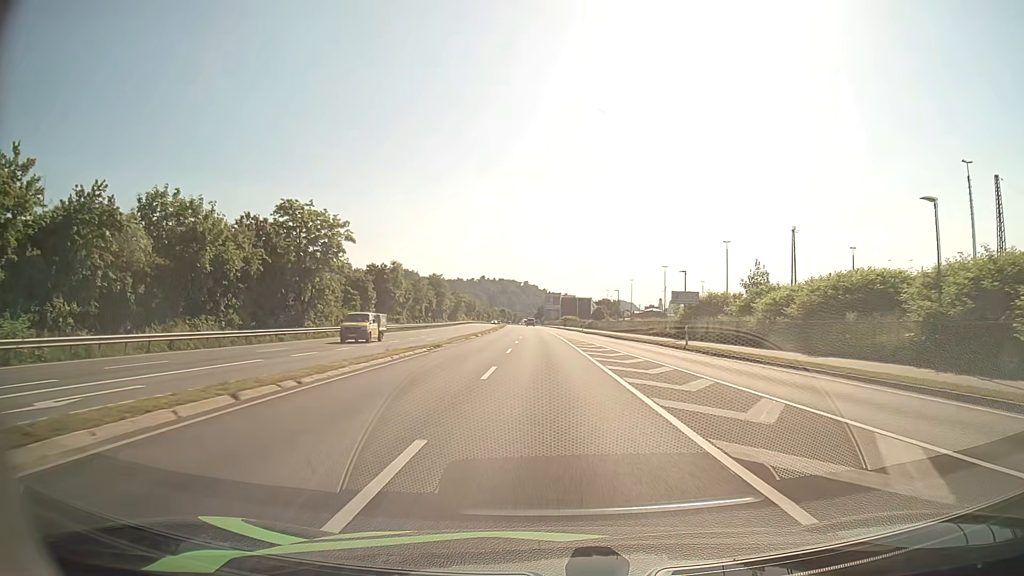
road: primary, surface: asphalt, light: Day
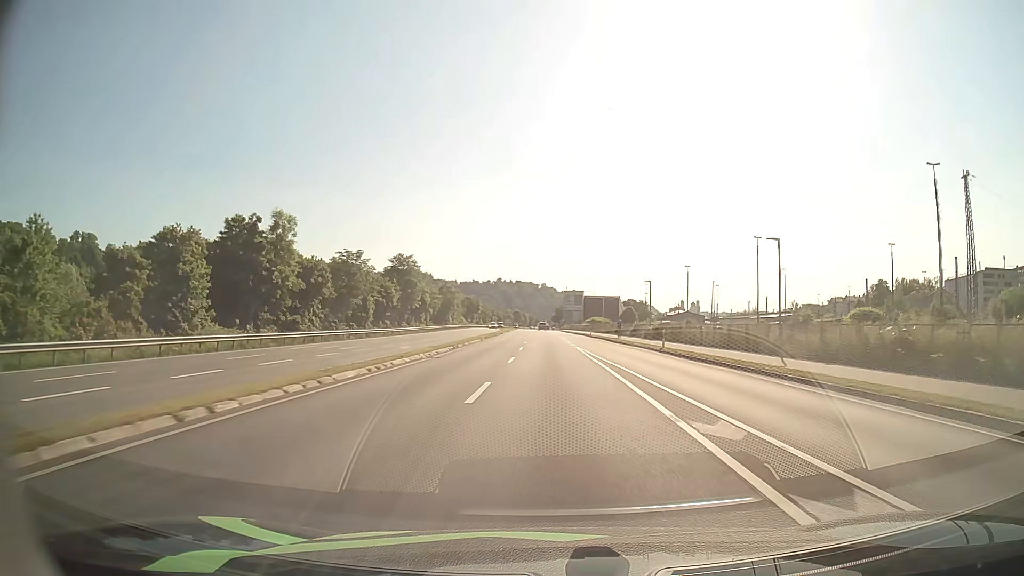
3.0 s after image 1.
(-0.7, +51.6) m; -2°
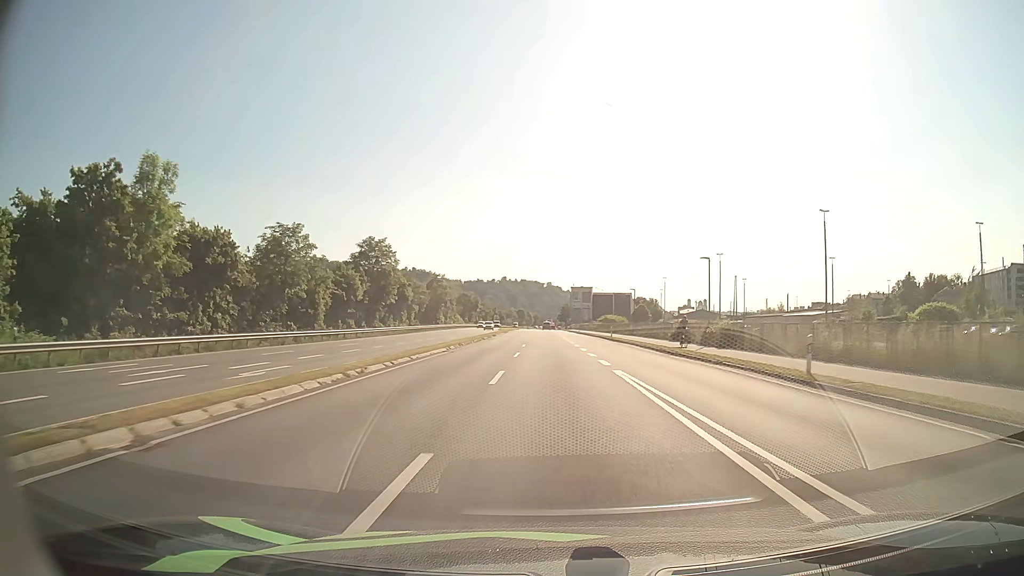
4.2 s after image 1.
(-0.1, +20.6) m; 0°
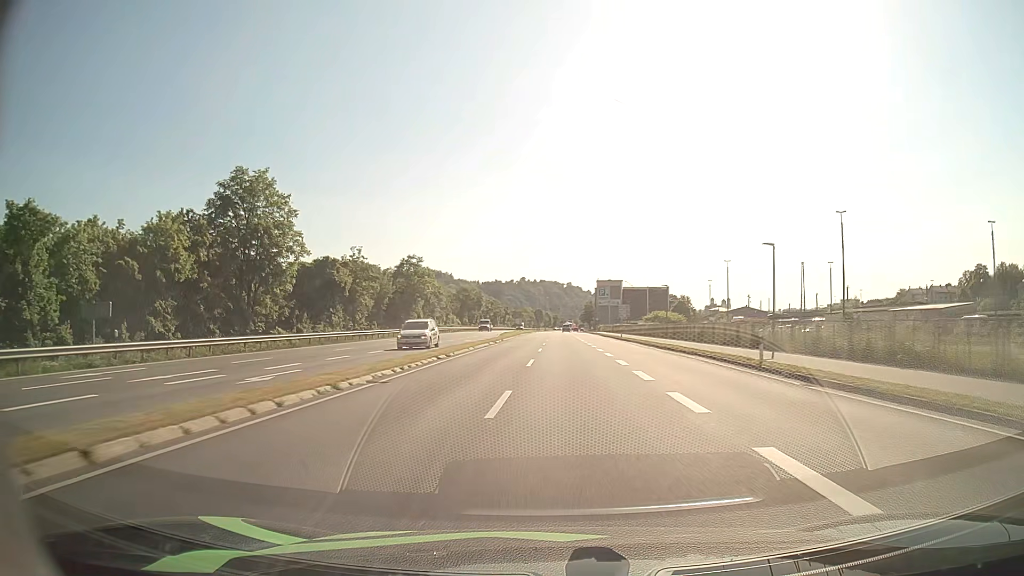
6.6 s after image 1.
(-0.4, +41.1) m; -2°
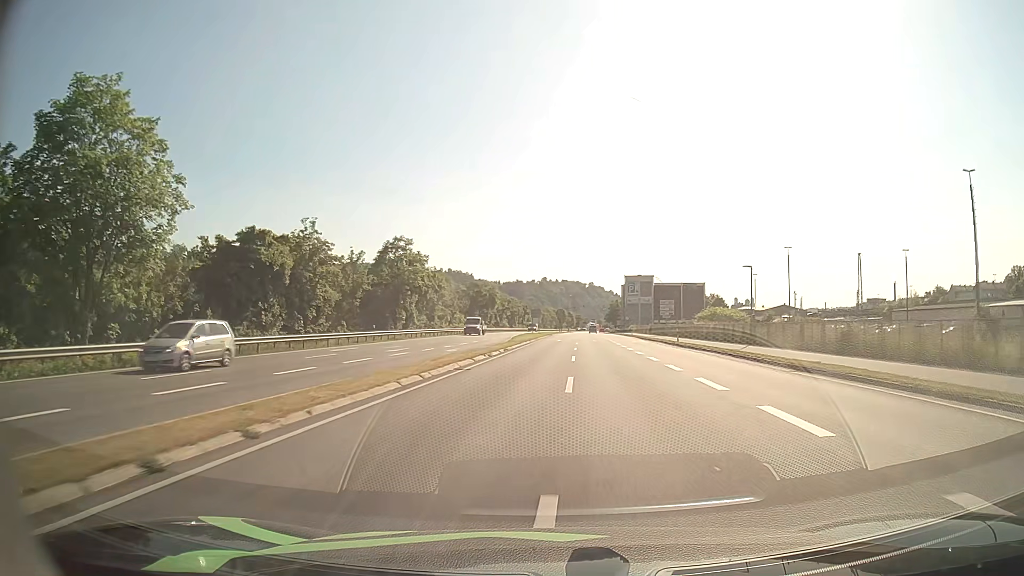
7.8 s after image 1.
(-0.4, +20.5) m; -2°
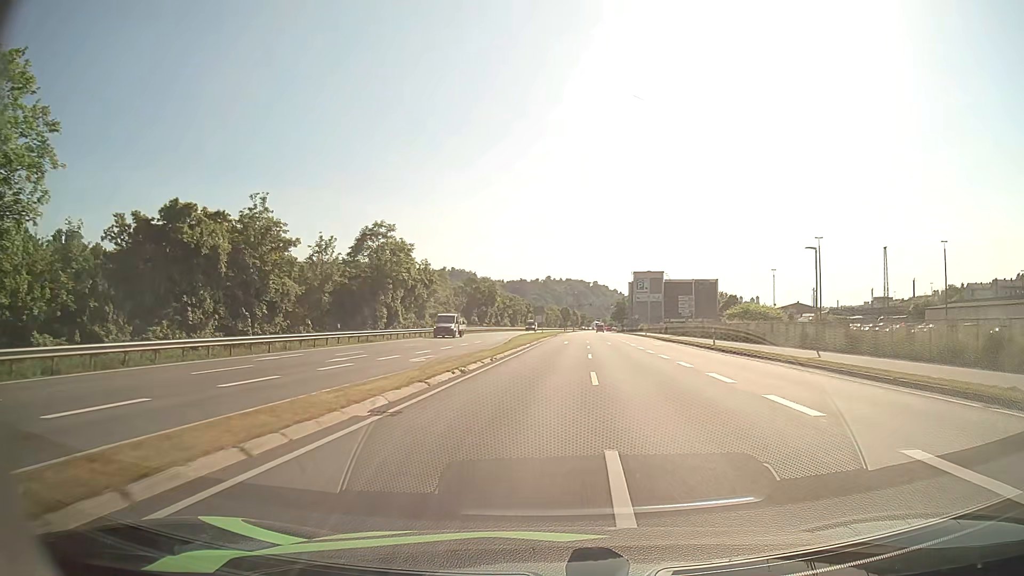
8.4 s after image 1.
(0.0, +10.2) m; 0°
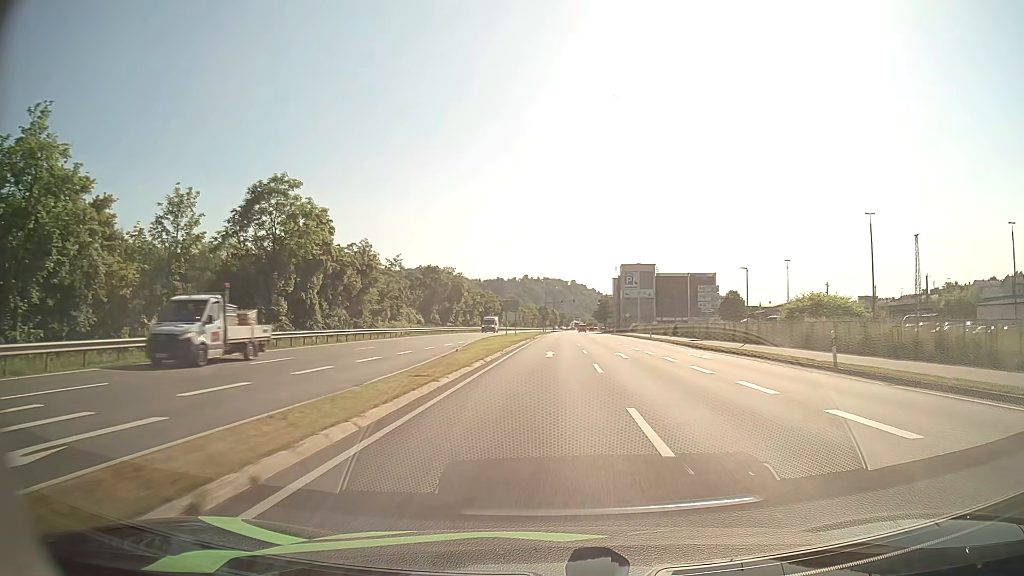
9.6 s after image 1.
(+0.2, +20.3) m; +2°
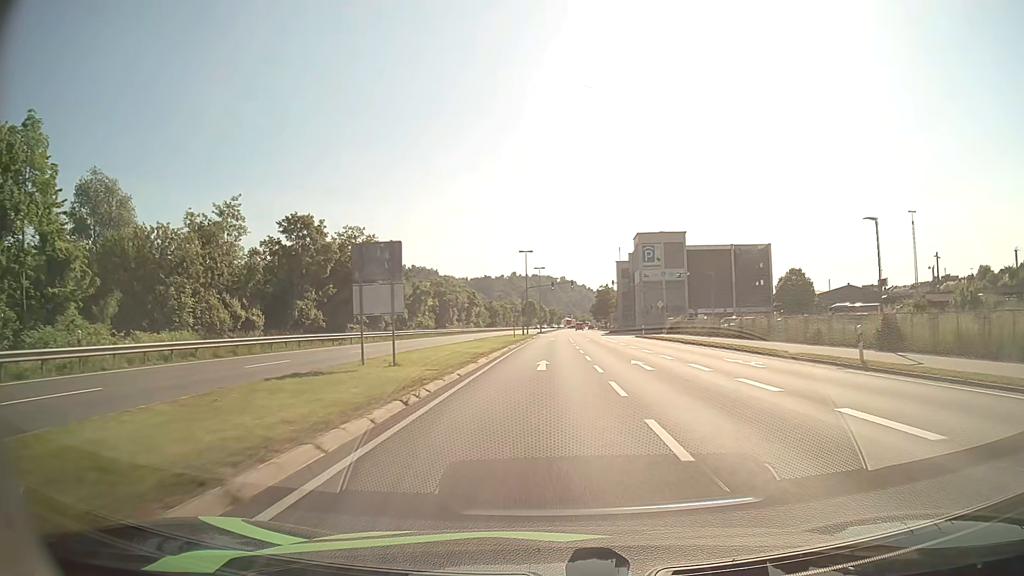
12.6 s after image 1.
(+0.9, +48.1) m; +1°
(0, +10) (0, +20) (0, +30) (0, +40) (0, +50) (0, +60) (0, +70) (+1, +80) (+1, +90) (+1, +100) m
